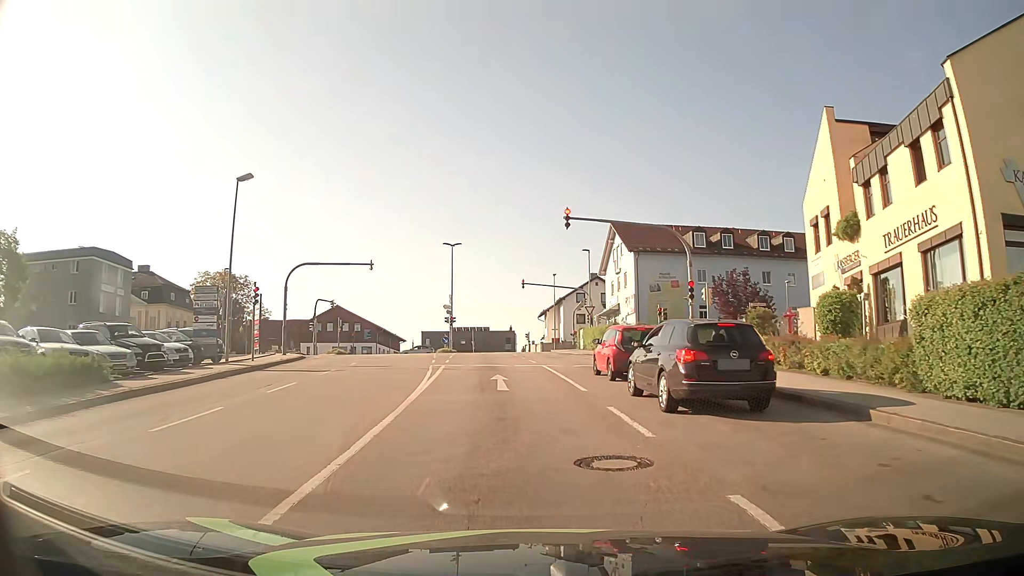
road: tertiary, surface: asphalt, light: Day
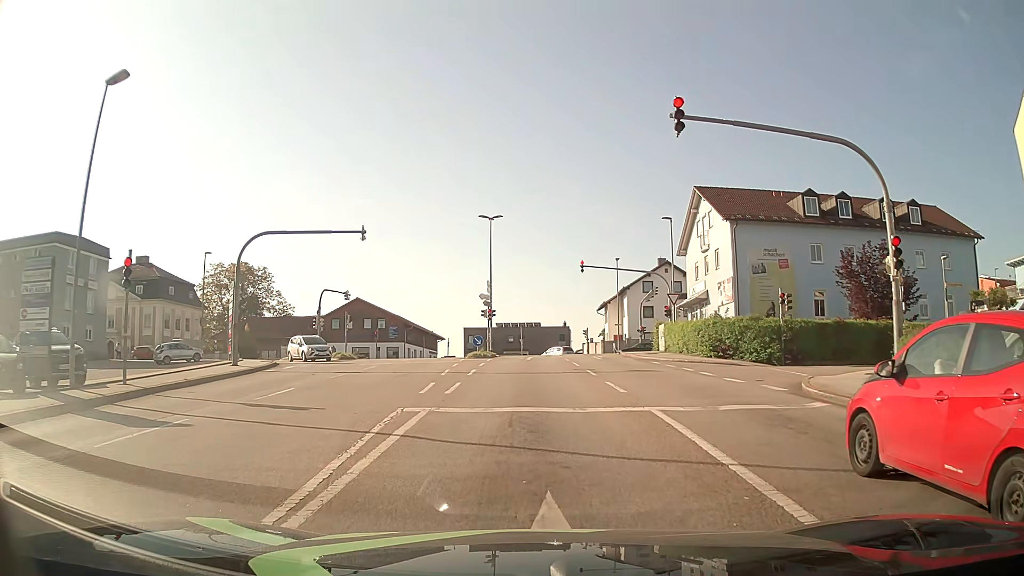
(-0.7, +13.6) m; -4°
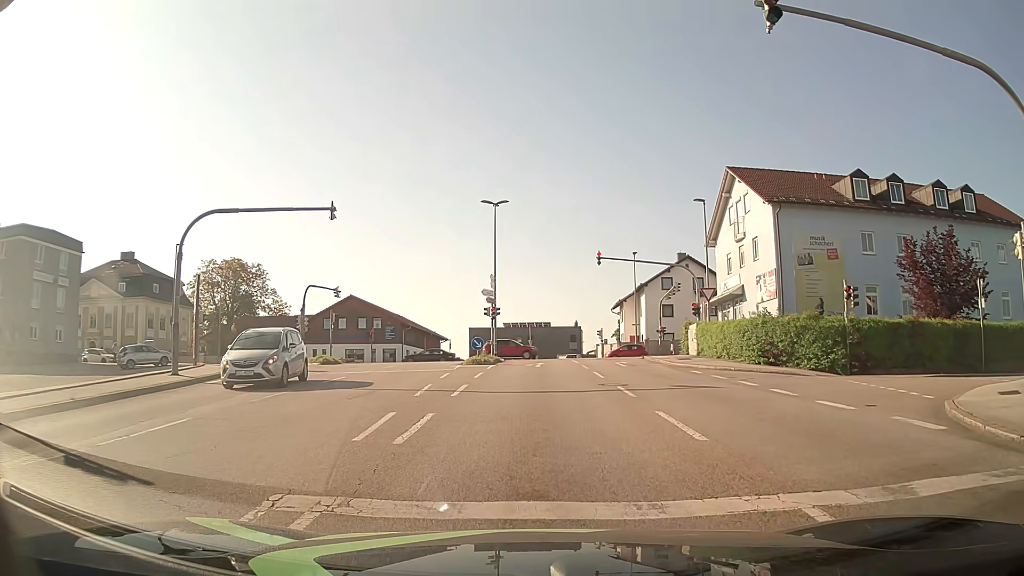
(-0.1, +5.8) m; -1°
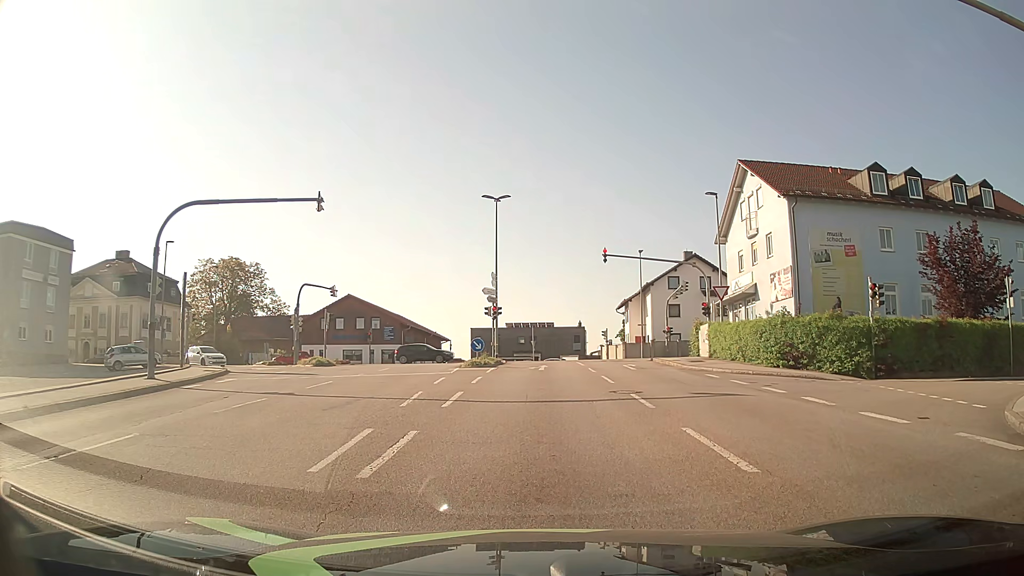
(0.0, +1.8) m; +1°
(0, +10) (0, +20) (-1, +30) (-1, +40) (-2, +50) (-7, +58) (-17, +59) (-27, +59) (-37, +59) (-47, +59) m
